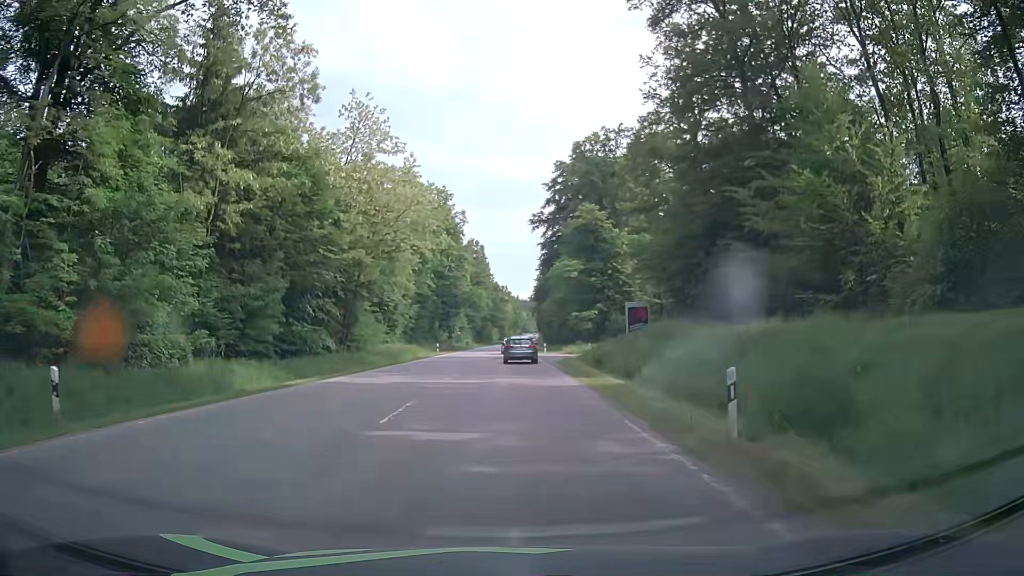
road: secondary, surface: asphalt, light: Day
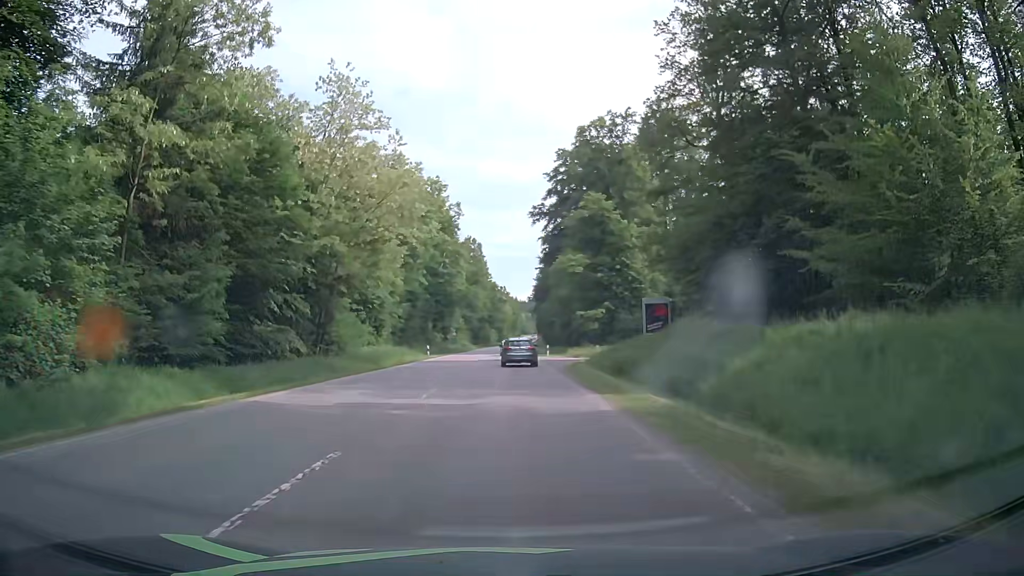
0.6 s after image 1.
(0.0, +6.7) m; 0°
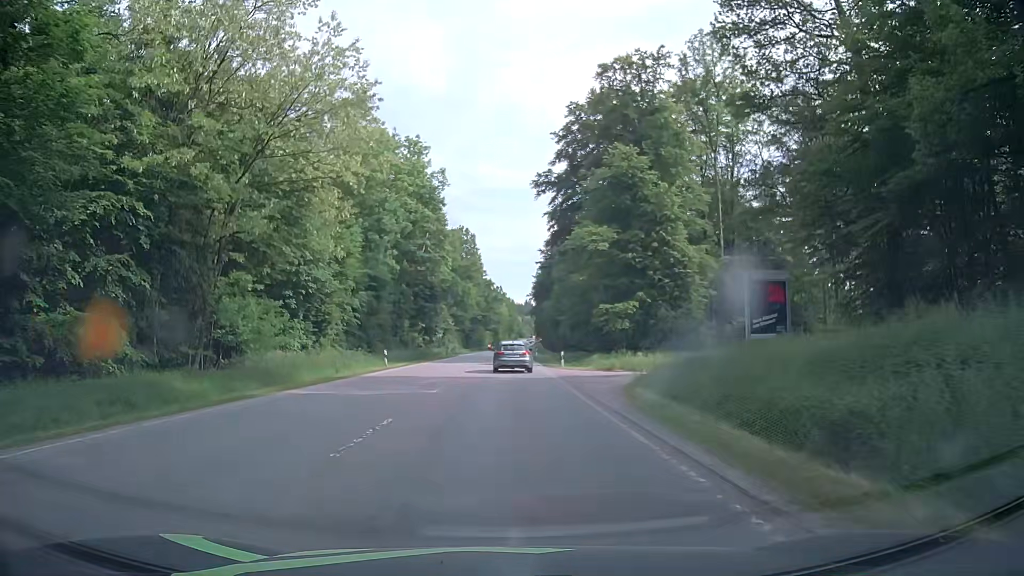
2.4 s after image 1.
(-0.1, +19.1) m; 0°
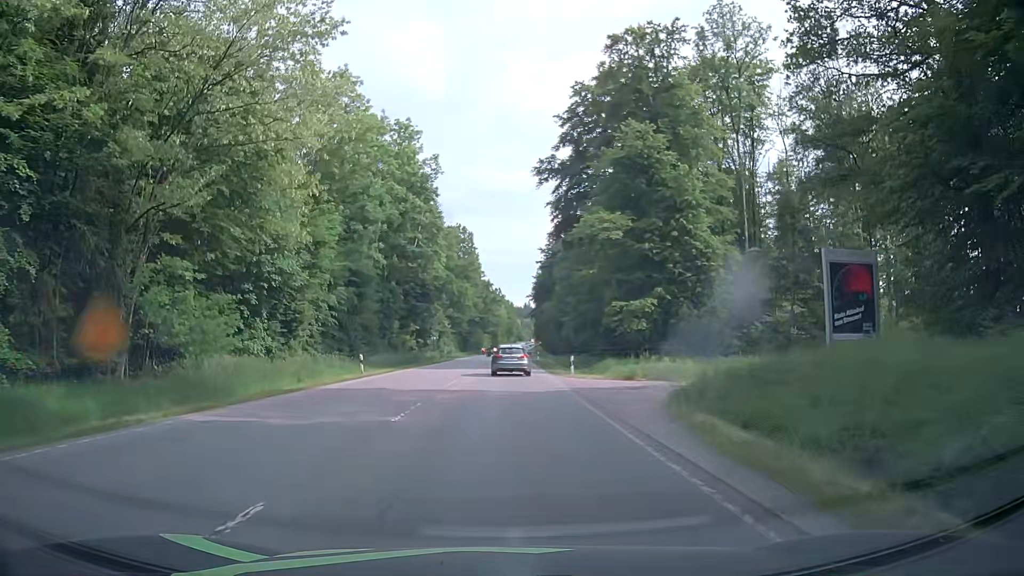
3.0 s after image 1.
(0.0, +6.5) m; +1°
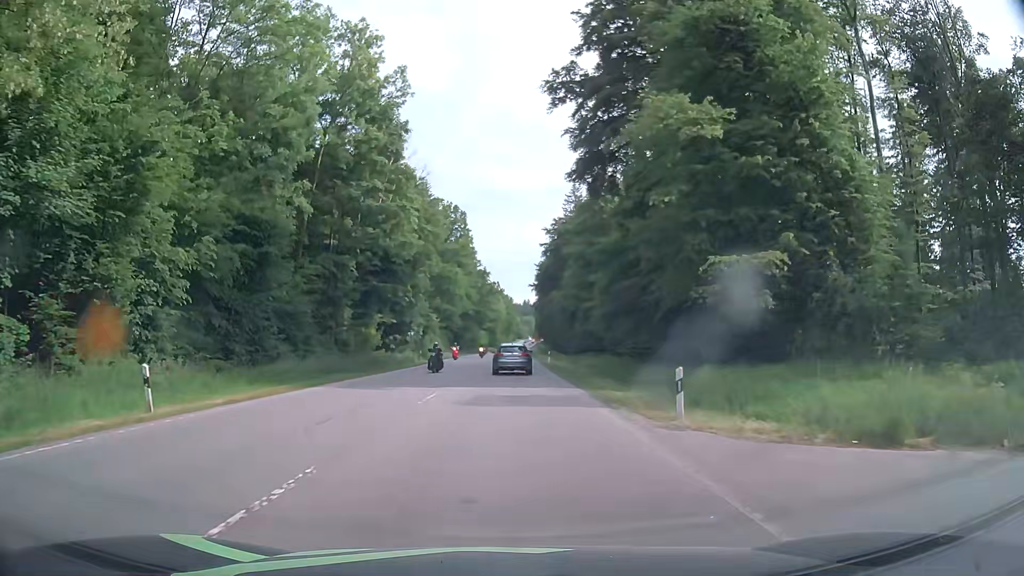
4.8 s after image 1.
(-0.4, +21.1) m; -1°
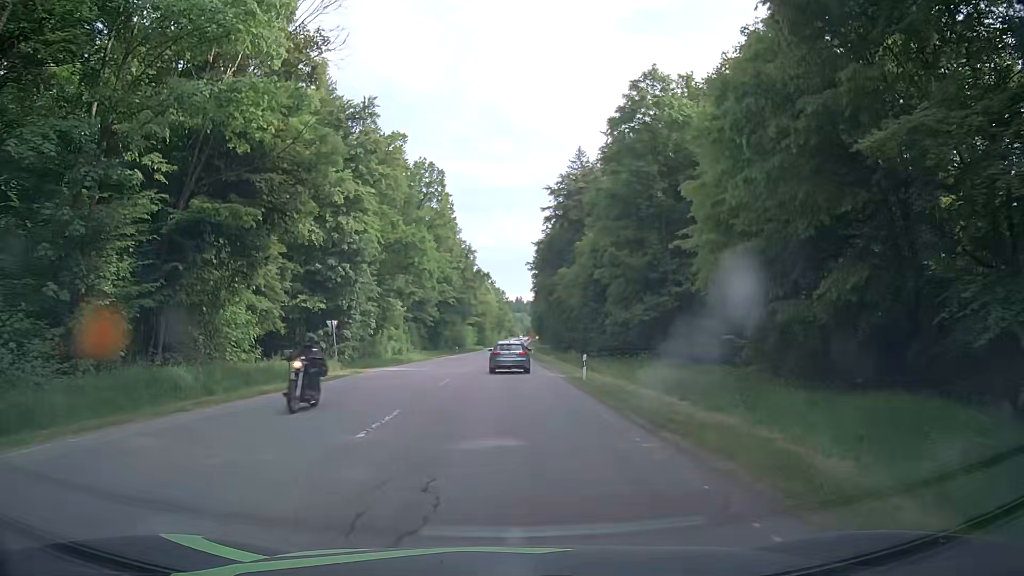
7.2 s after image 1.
(+0.2, +29.5) m; +1°
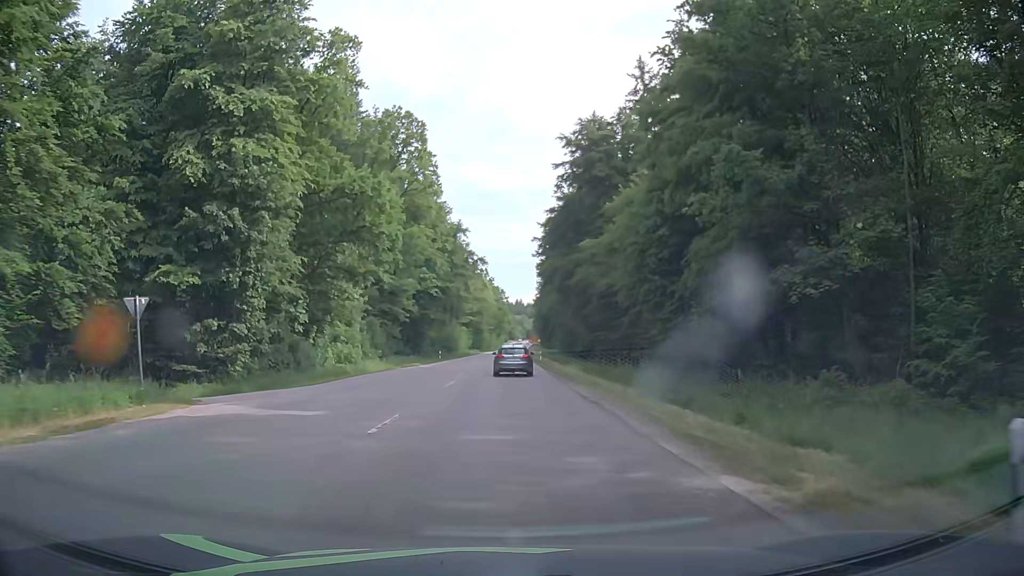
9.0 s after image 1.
(+0.1, +23.2) m; +1°
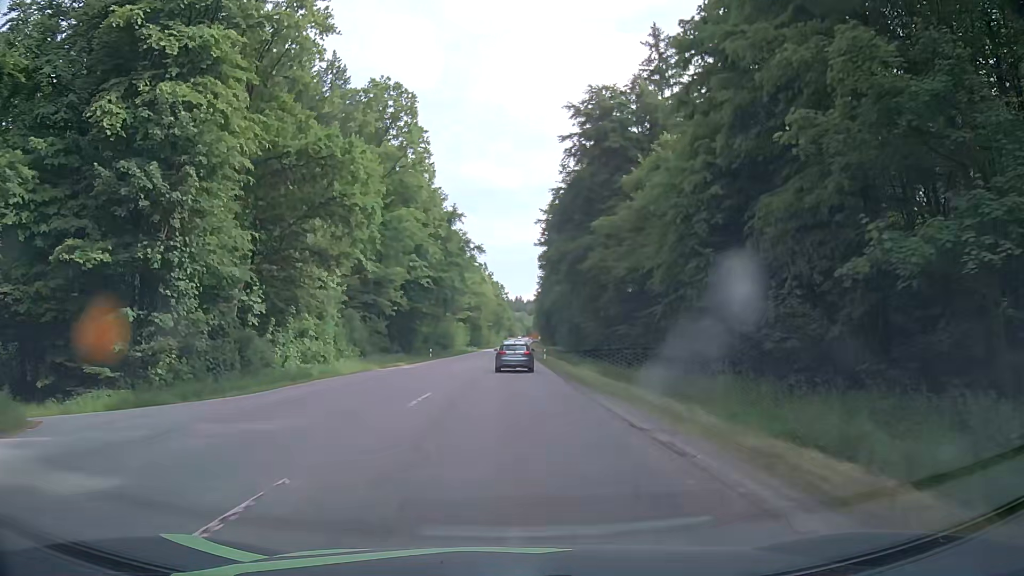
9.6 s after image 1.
(0.0, +8.1) m; -1°
(0, +10) (0, +20) (0, +30) (0, +40) (0, +50) (+1, +60) (+1, +70) (+1, +80) (+1, +90) (+2, +100) m
